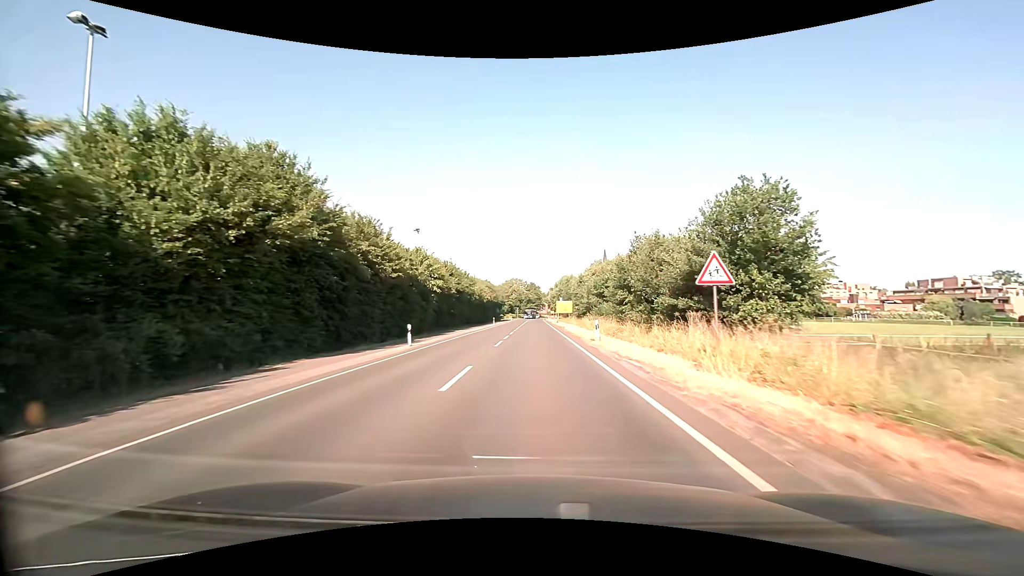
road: secondary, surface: asphalt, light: Day
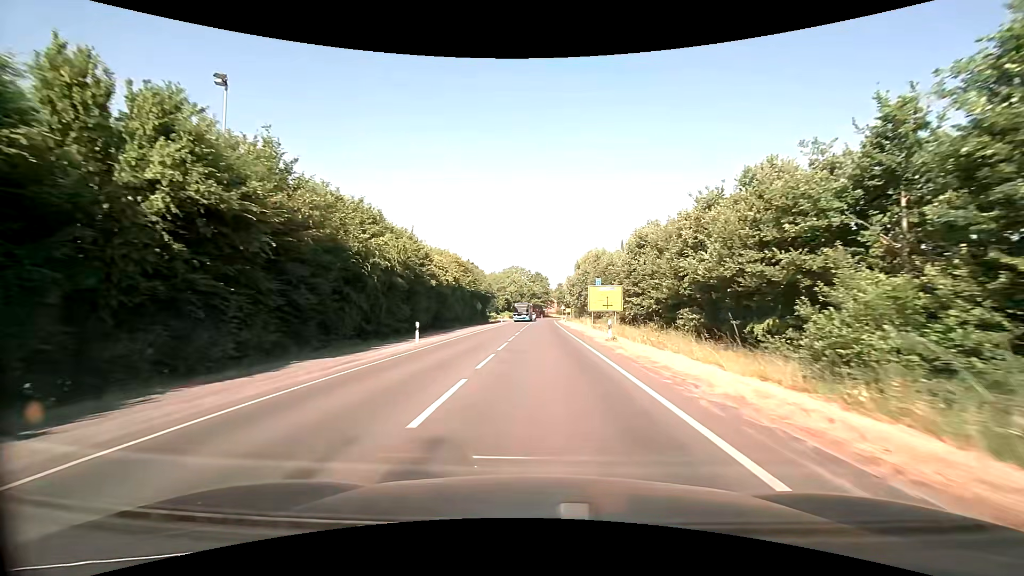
(-0.1, +51.0) m; 0°
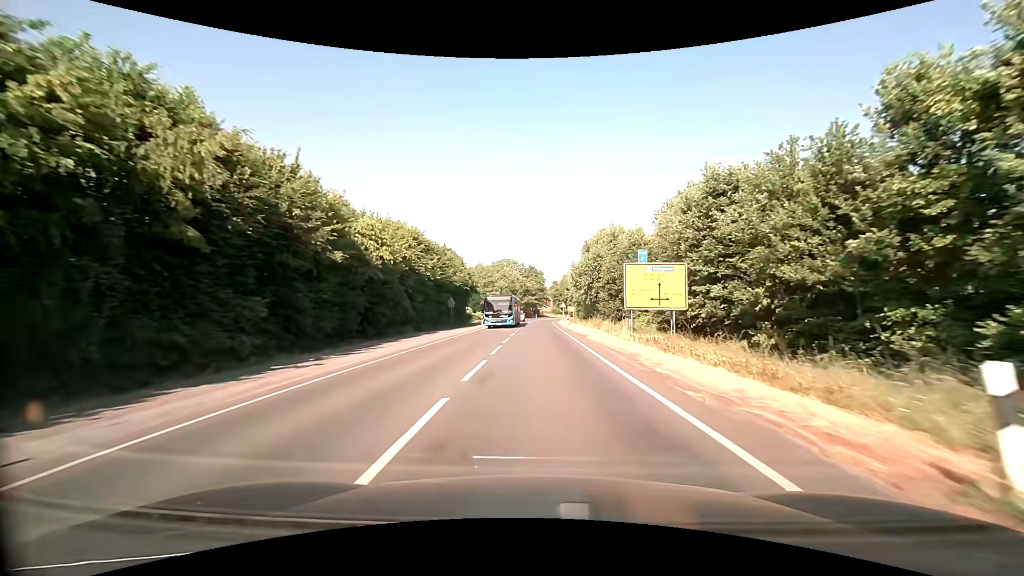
(0.0, +20.2) m; +1°
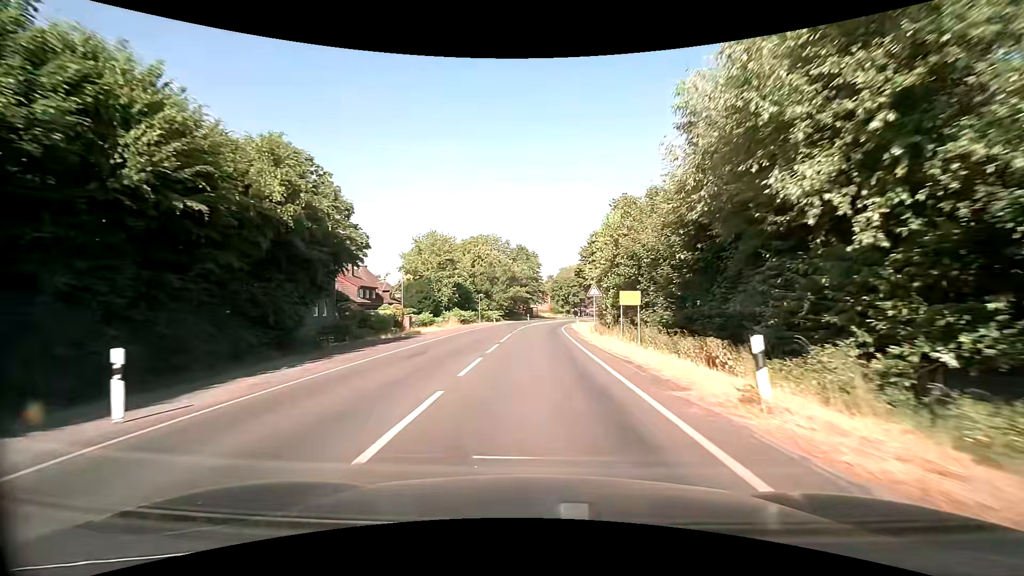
(+0.4, +46.9) m; +1°
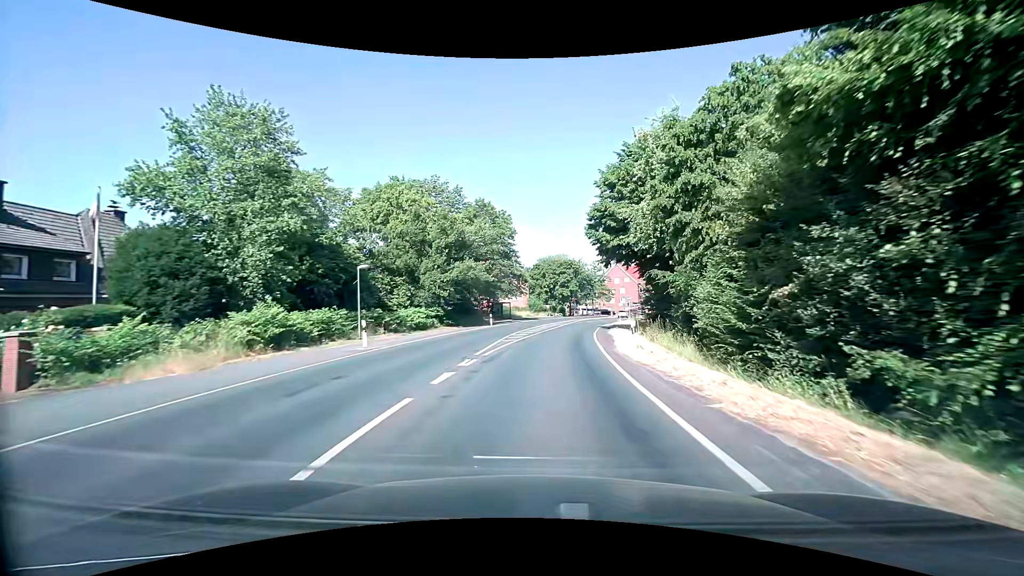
(+0.7, +42.0) m; +3°
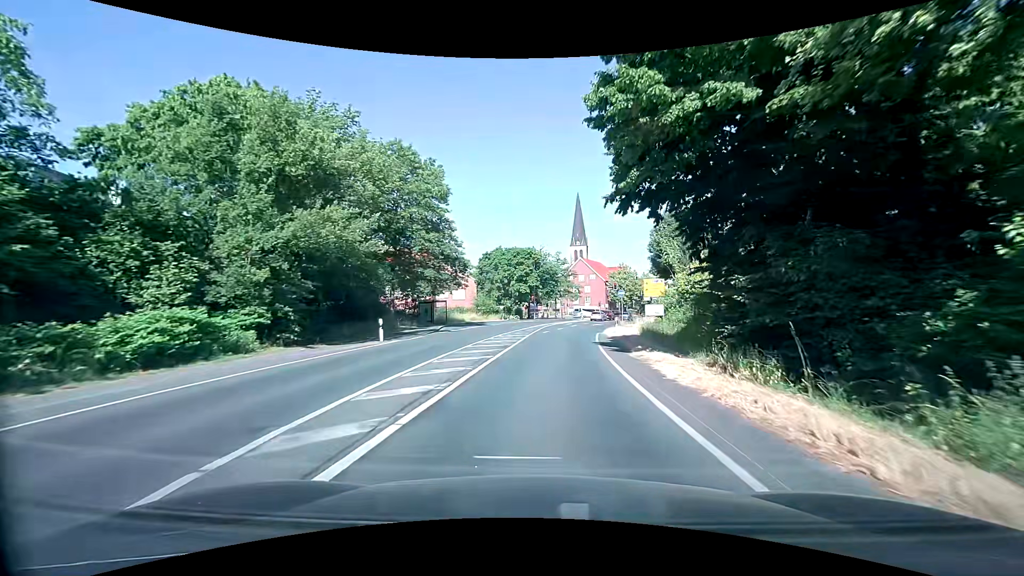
(+1.0, +22.5) m; +5°
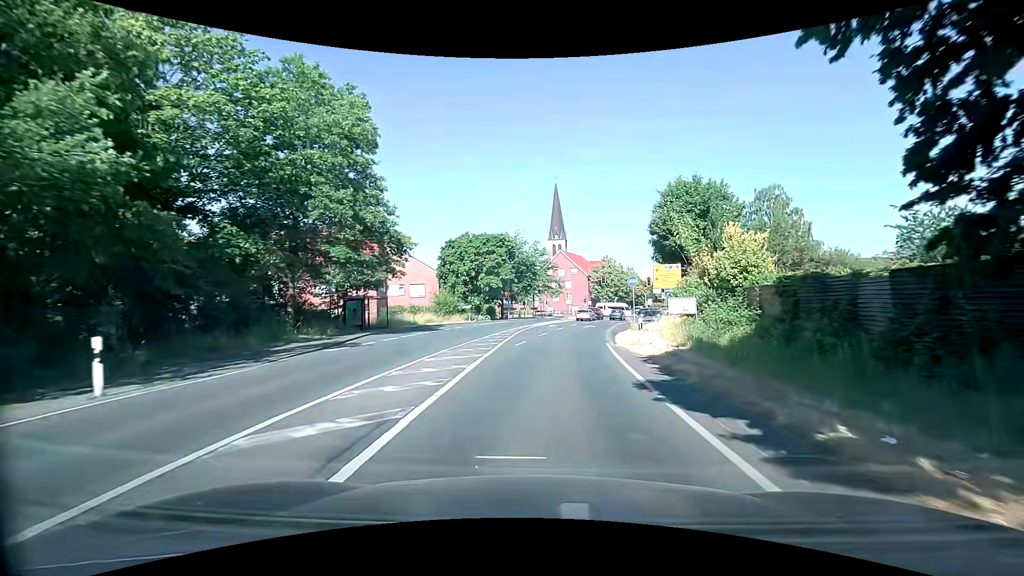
(+0.3, +13.8) m; +2°
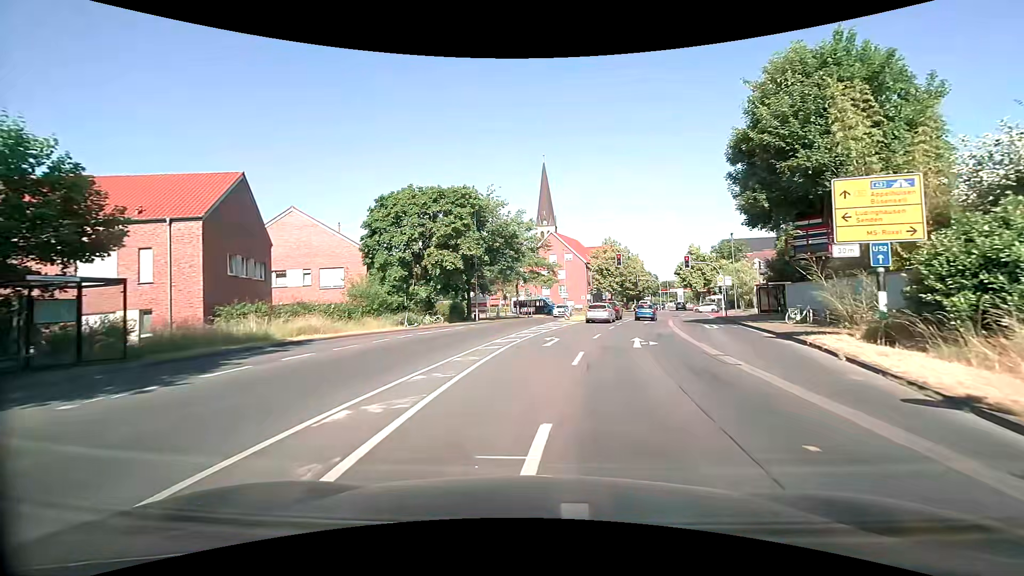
(+0.4, +24.5) m; +2°
